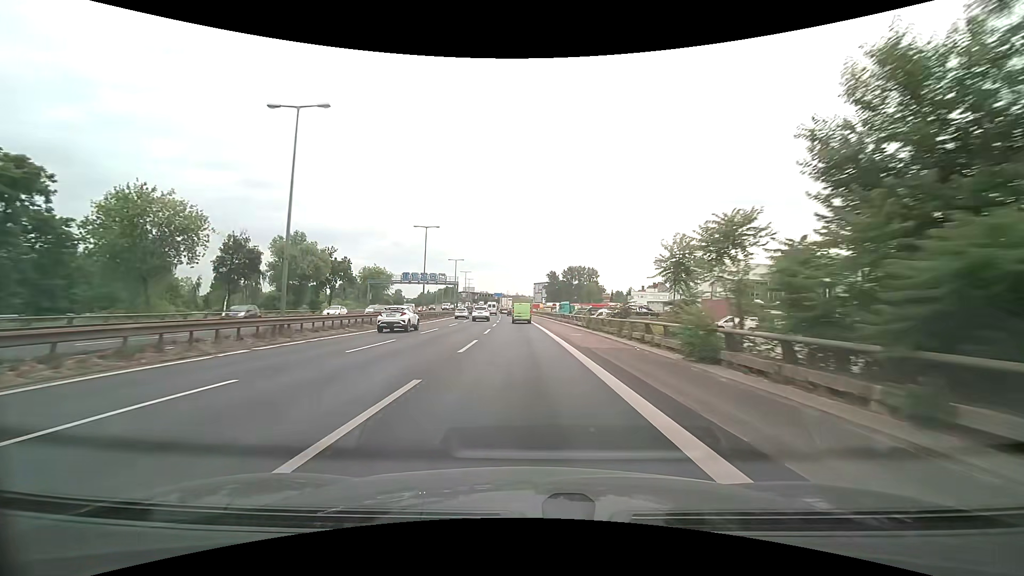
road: motorway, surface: asphalt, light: Day
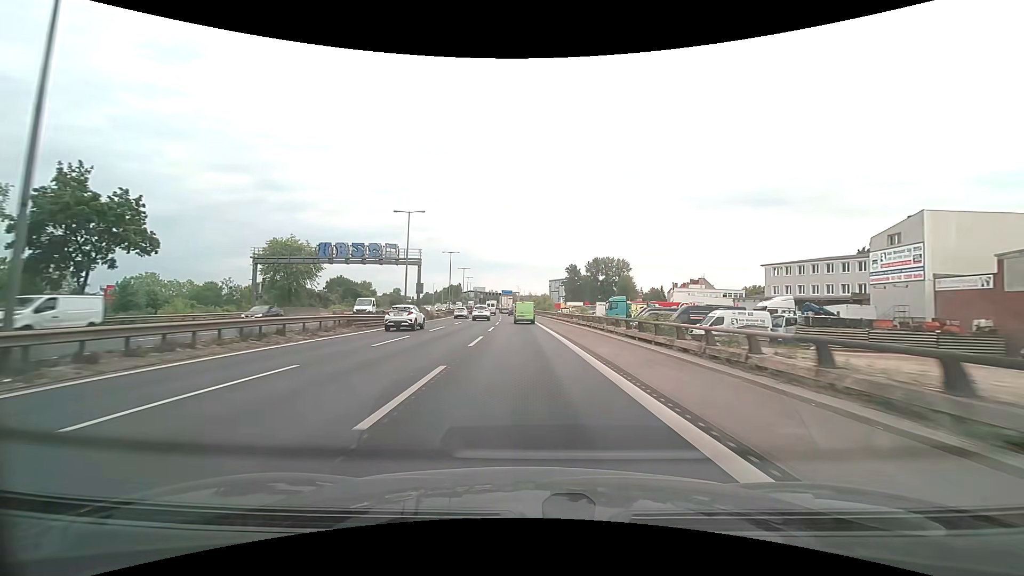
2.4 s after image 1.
(-0.5, +46.0) m; -1°
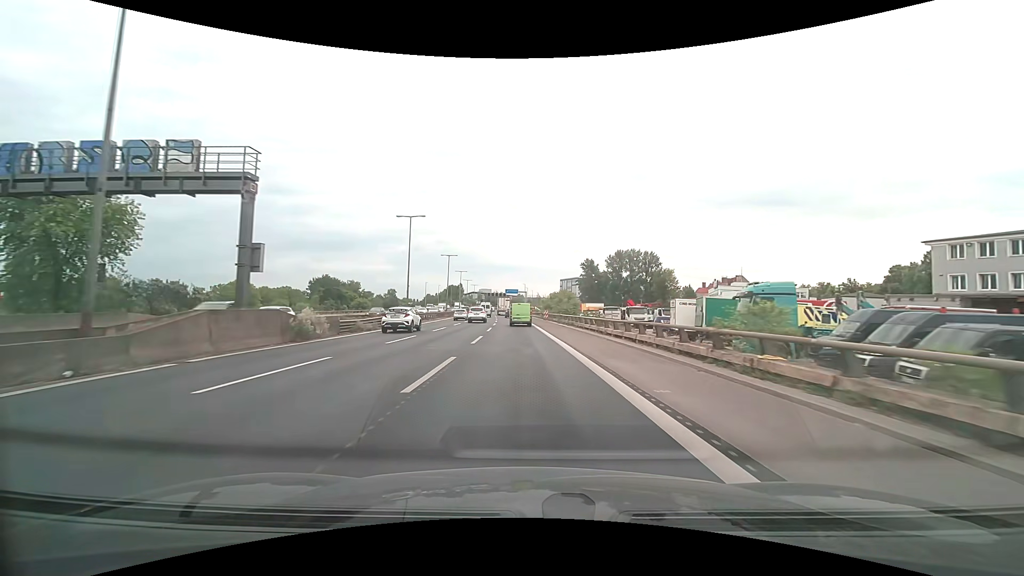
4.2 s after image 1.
(-0.2, +33.8) m; -1°
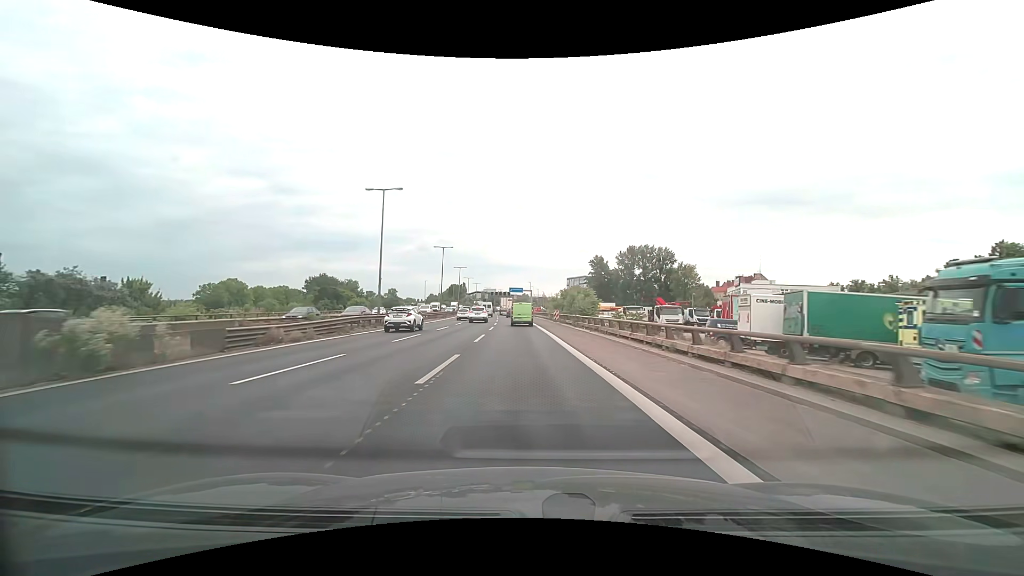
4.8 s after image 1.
(0.0, +11.1) m; 0°
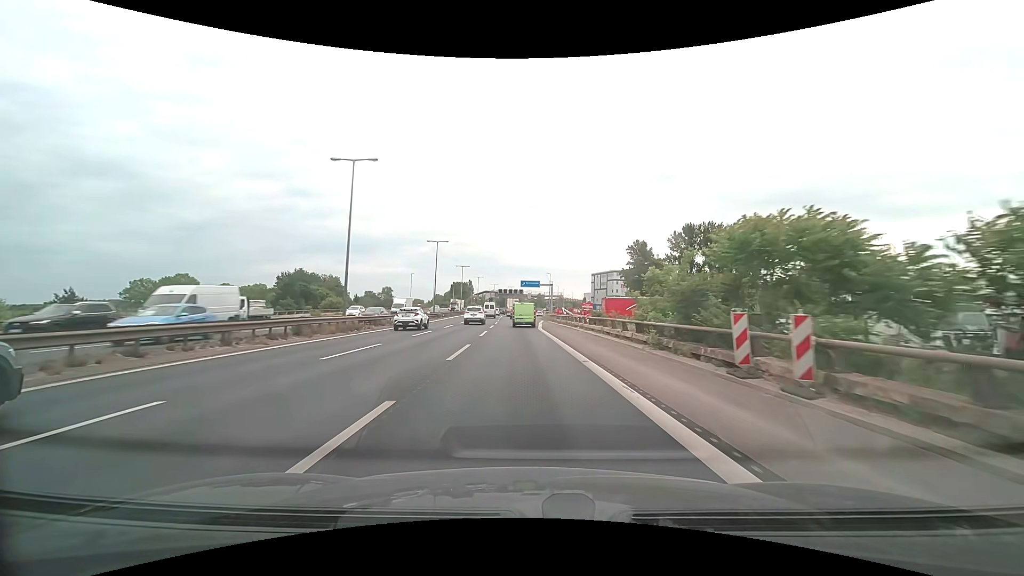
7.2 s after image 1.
(-0.7, +44.1) m; -2°
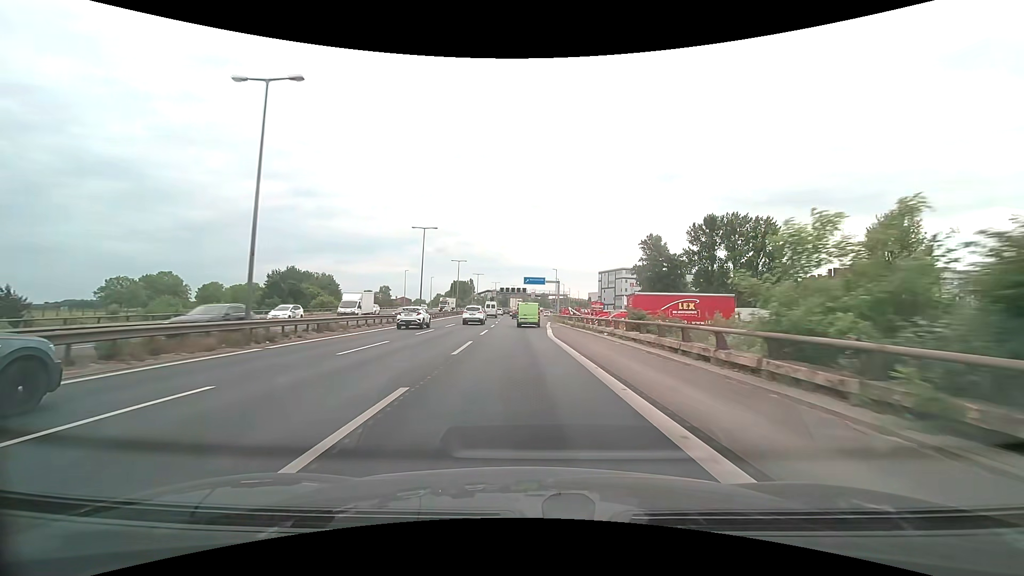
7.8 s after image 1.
(0.0, +10.9) m; 0°
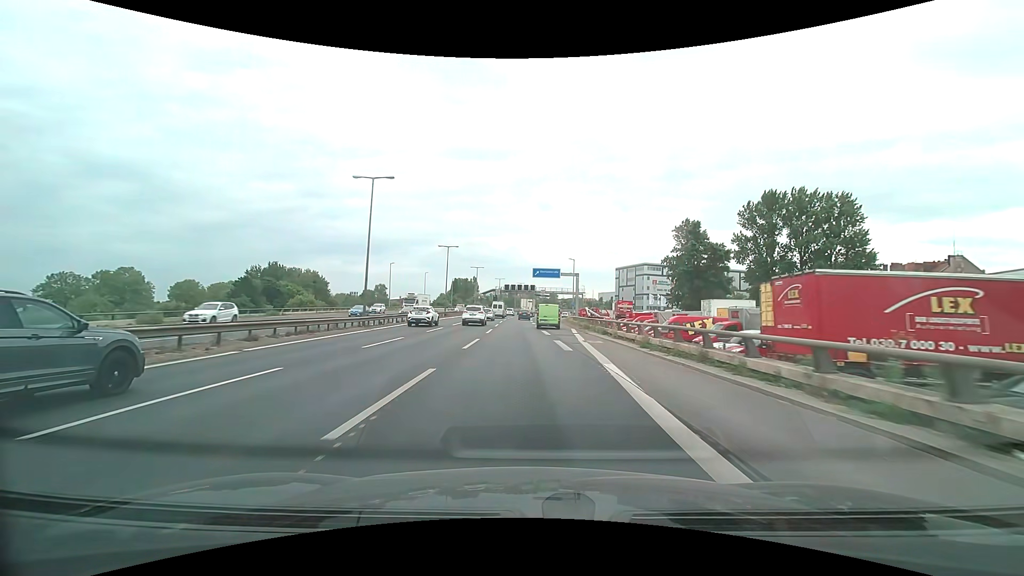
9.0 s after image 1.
(-0.2, +21.7) m; -1°
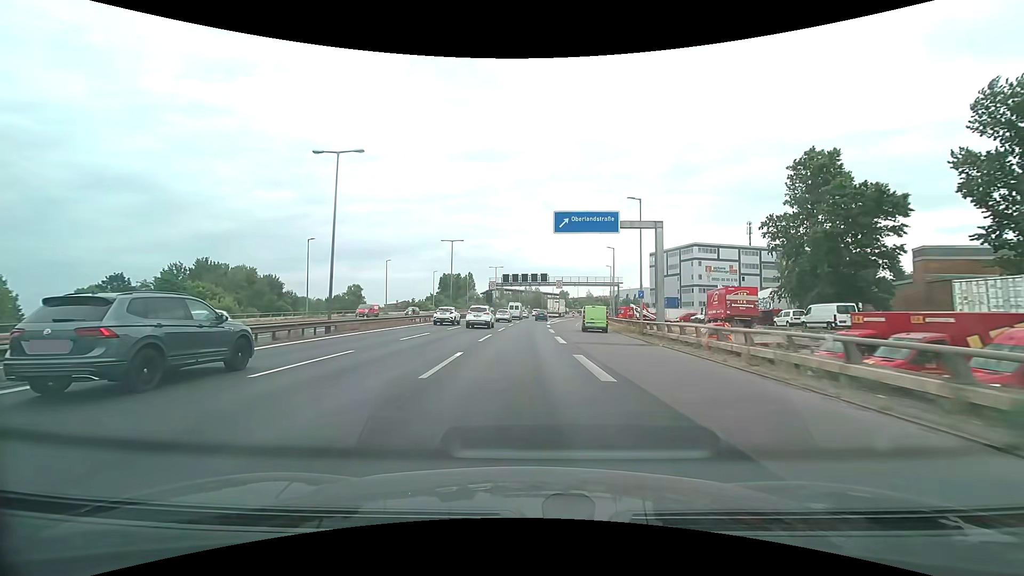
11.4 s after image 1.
(-0.4, +43.9) m; -1°
(0, +10) (0, +20) (0, +30) (0, +40) (+1, +50) (+1, +60) (+2, +70) (+2, +80) (+3, +90) (+4, +100) m
